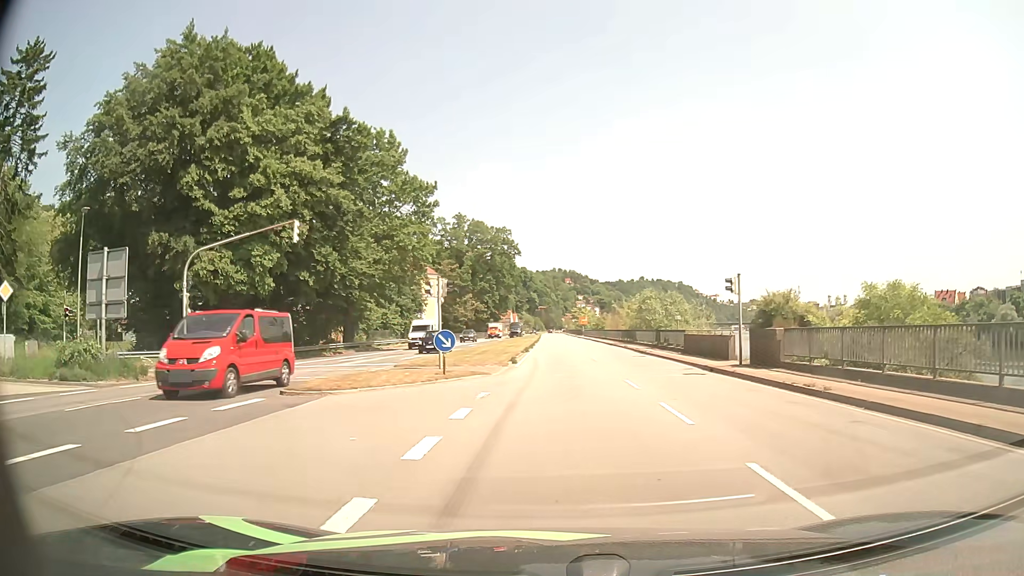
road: primary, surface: asphalt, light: Day
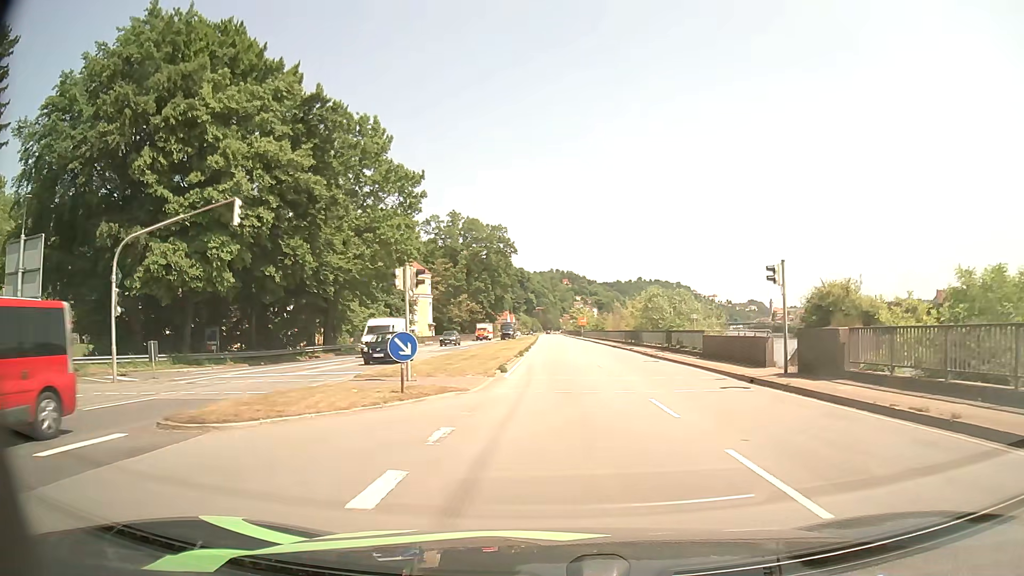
(0.0, +5.2) m; +1°
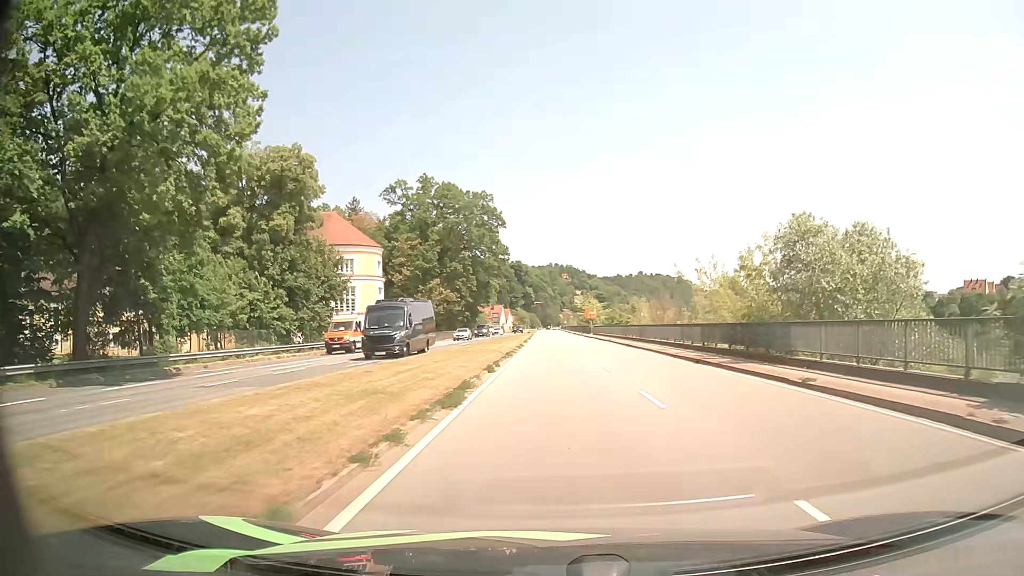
(-0.1, +33.6) m; 0°
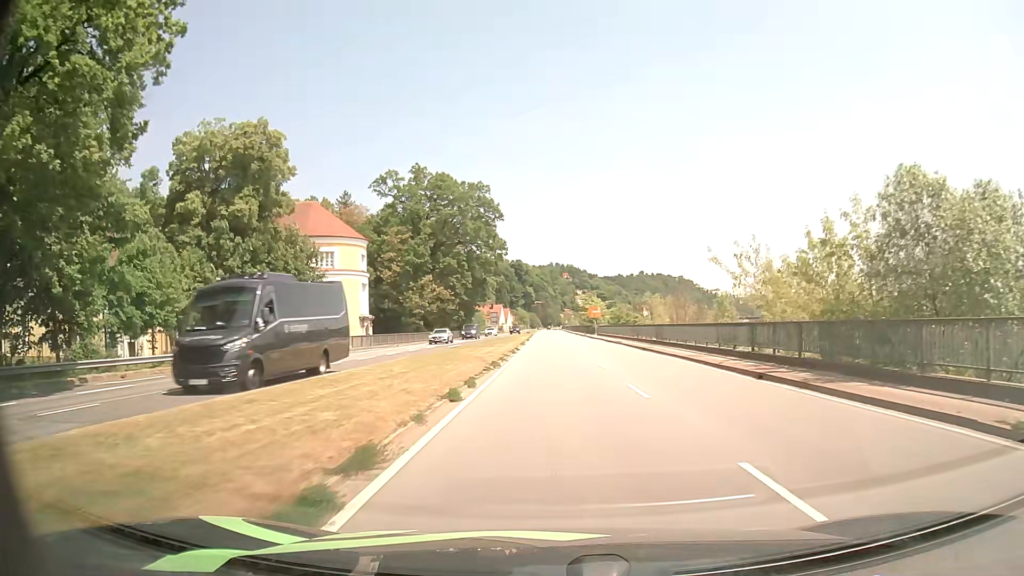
(0.0, +7.5) m; 0°
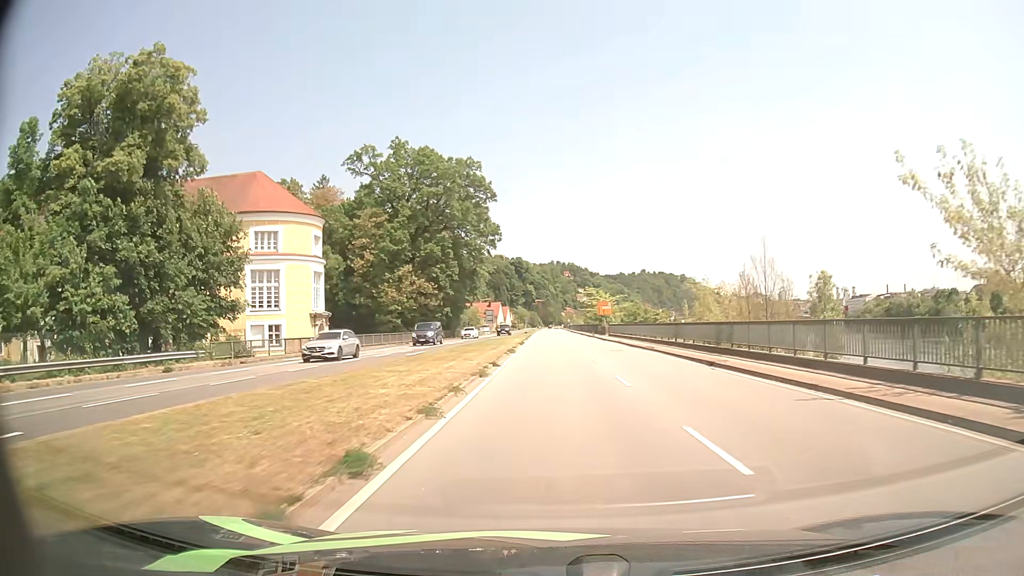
(0.0, +15.7) m; 0°
